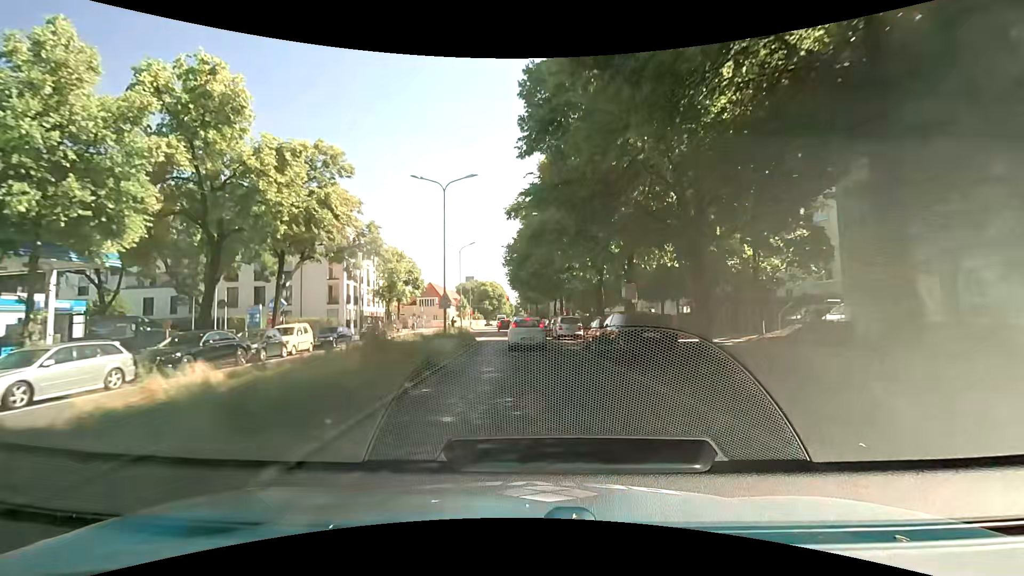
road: secondary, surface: asphalt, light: Day
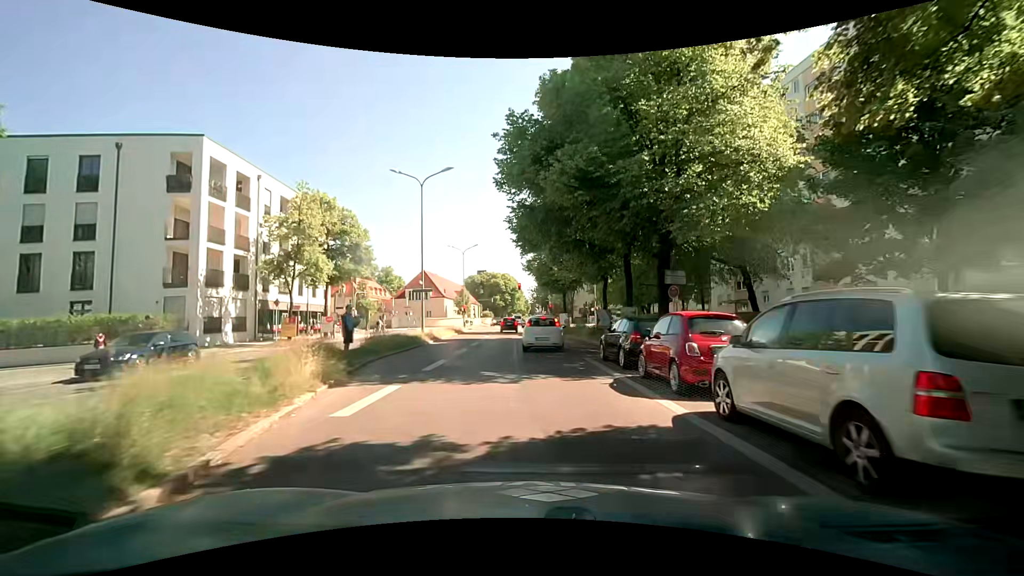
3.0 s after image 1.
(-0.9, +29.5) m; -3°
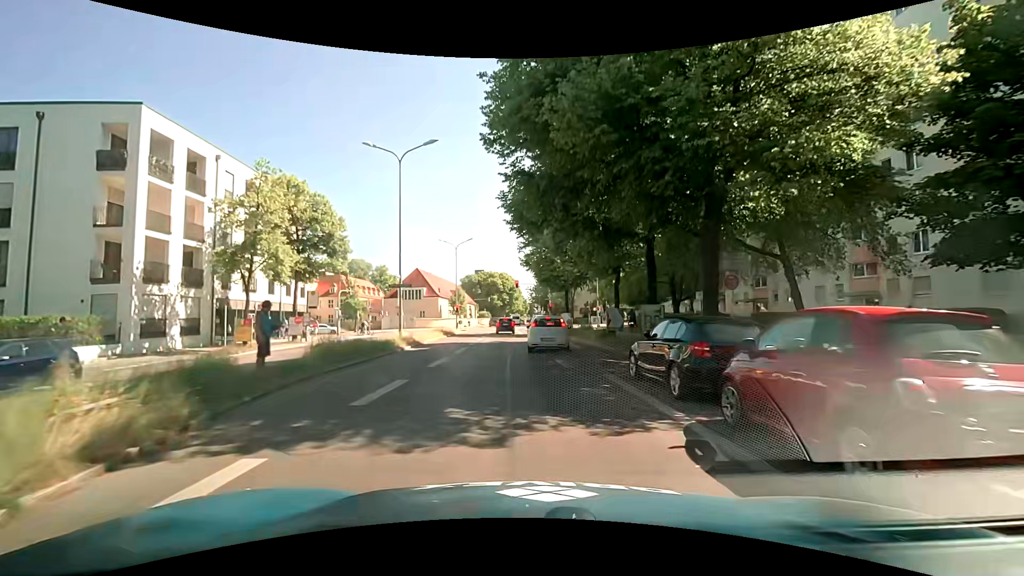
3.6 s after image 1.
(0.0, +5.0) m; 0°
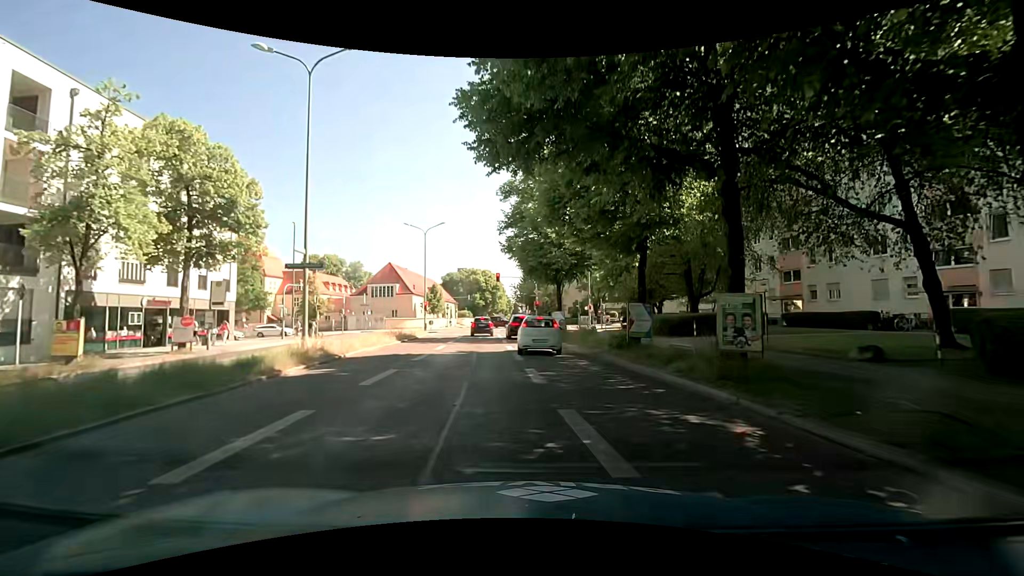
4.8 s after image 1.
(+0.1, +9.5) m; +2°
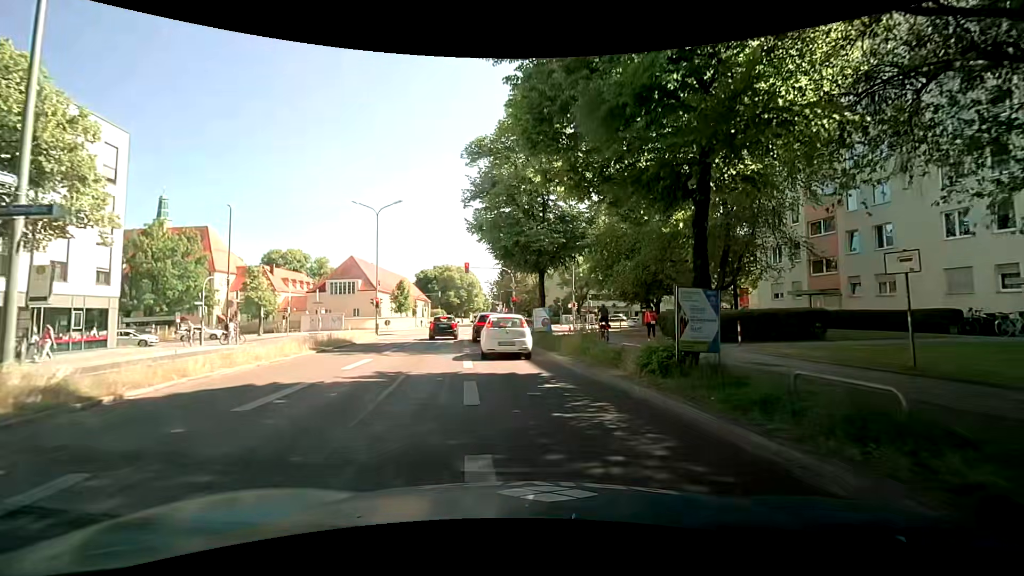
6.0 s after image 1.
(+0.1, +8.4) m; +1°
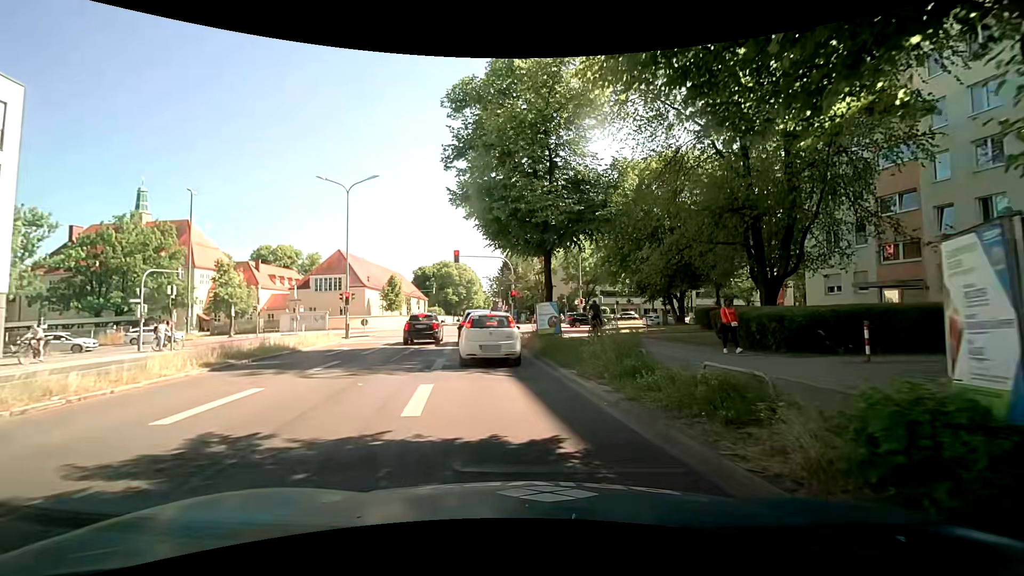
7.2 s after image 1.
(+0.1, +6.6) m; +1°
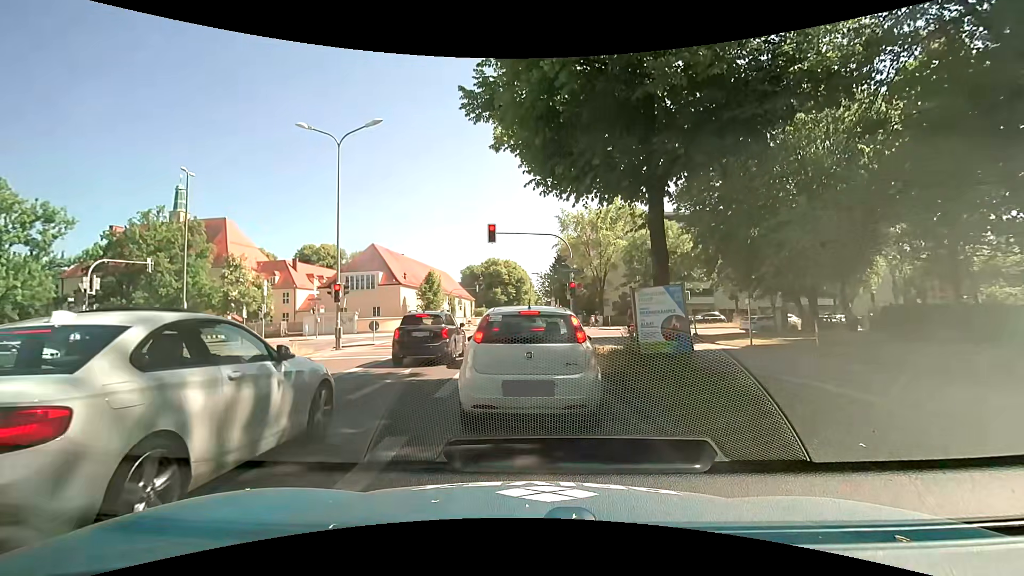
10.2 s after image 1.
(-0.5, +10.0) m; -7°
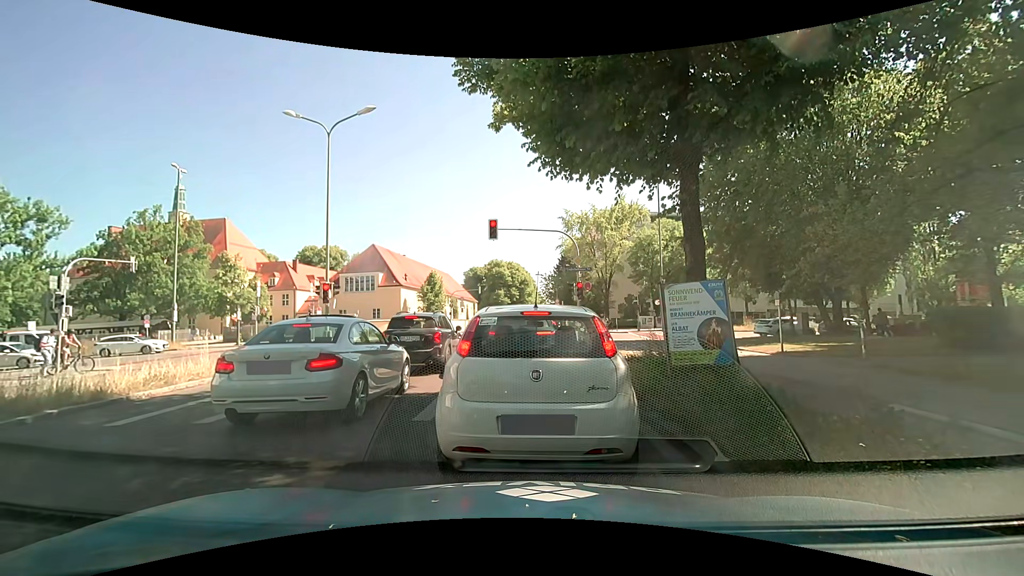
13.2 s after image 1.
(0.0, +1.6) m; -1°
